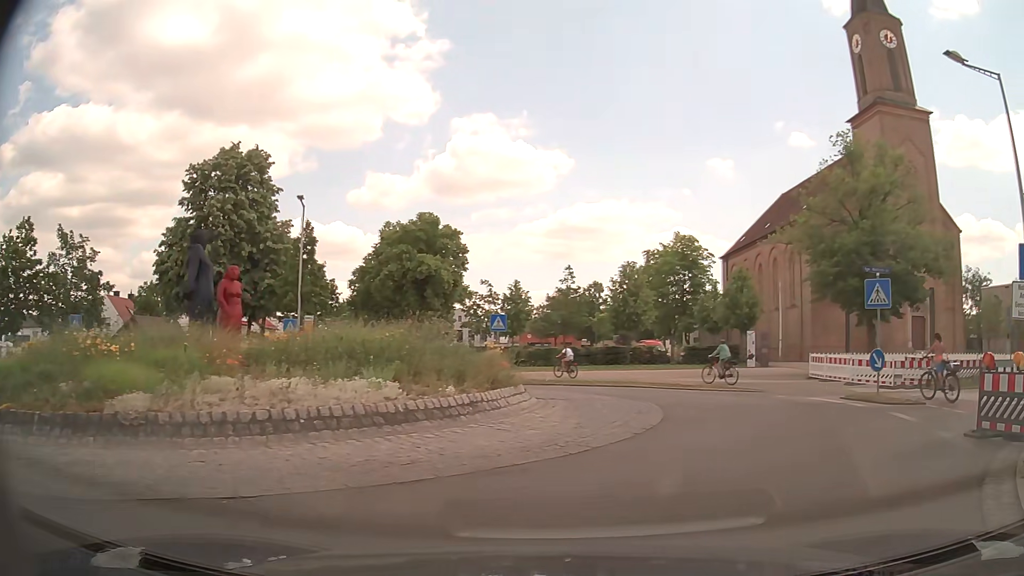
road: tertiary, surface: asphalt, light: Day
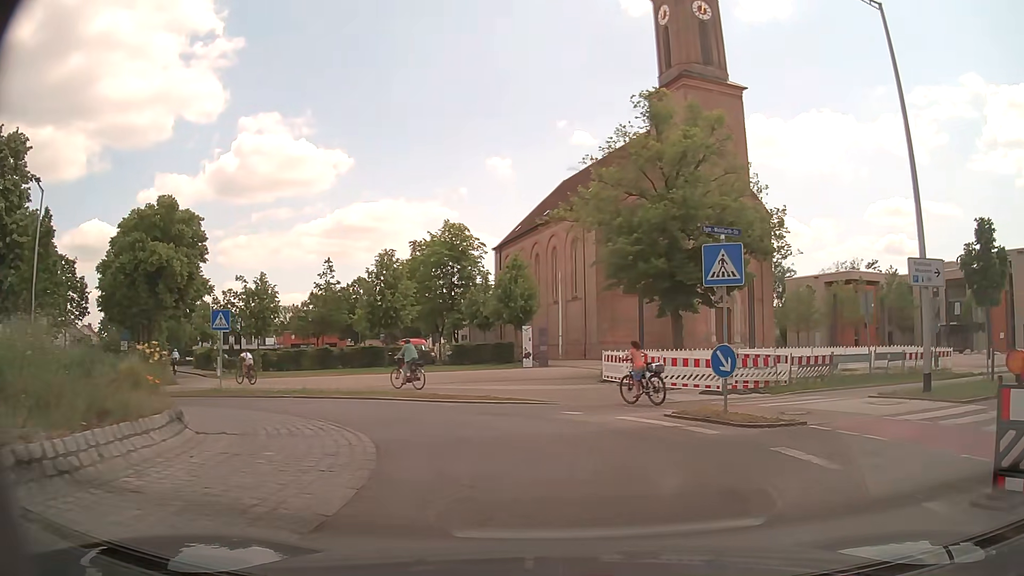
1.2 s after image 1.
(+1.2, +5.9) m; +19°
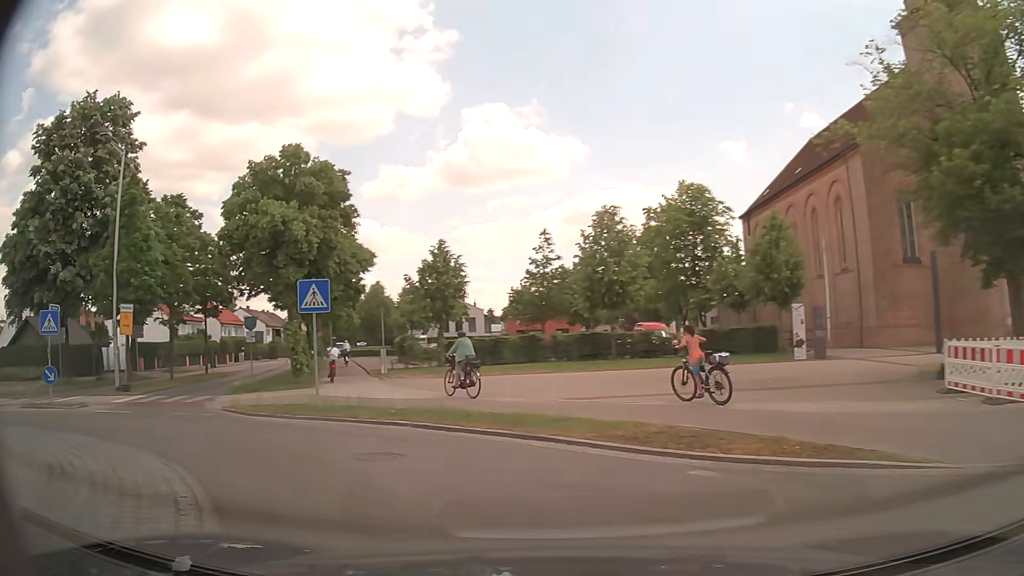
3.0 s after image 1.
(-0.6, +10.1) m; -19°
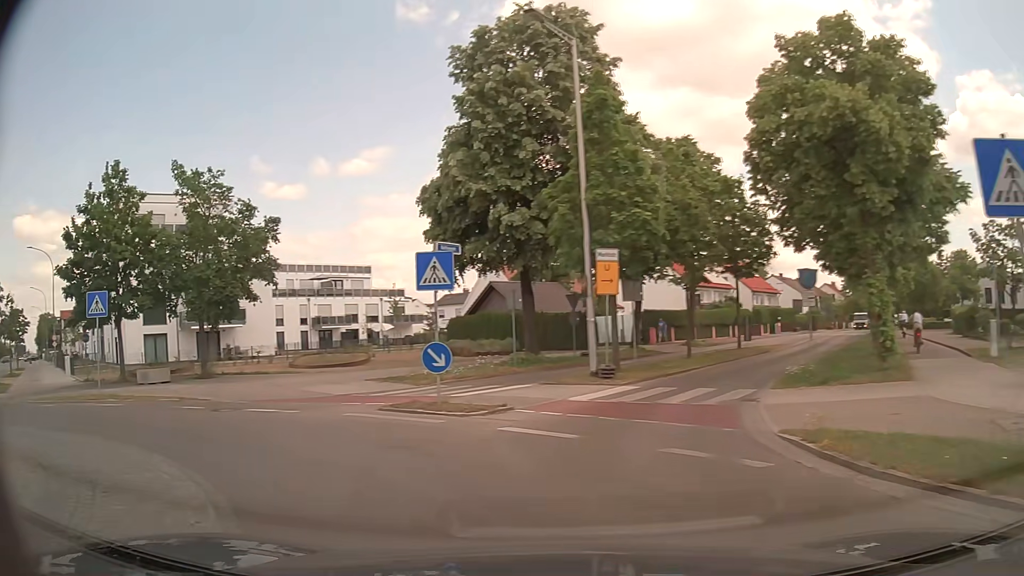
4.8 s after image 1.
(-3.7, +9.1) m; -45°
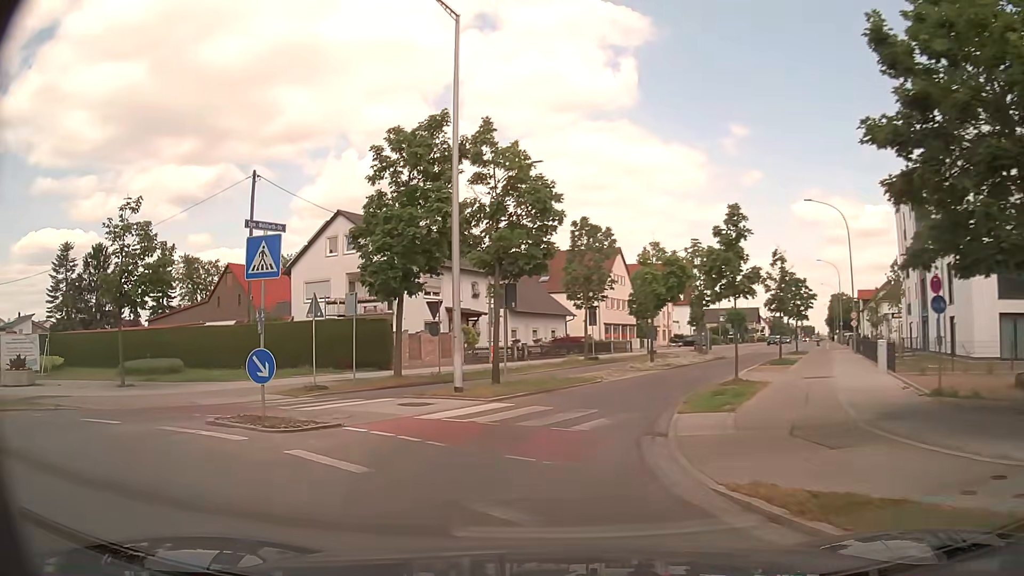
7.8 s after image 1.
(-10.4, +13.2) m; -70°
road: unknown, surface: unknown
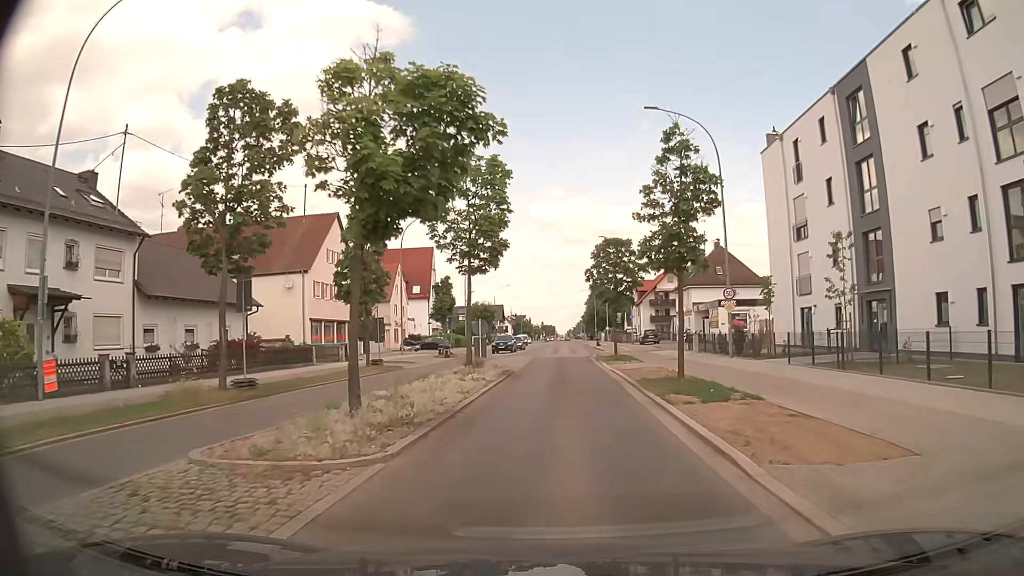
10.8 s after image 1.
(+3.6, +23.2) m; +23°
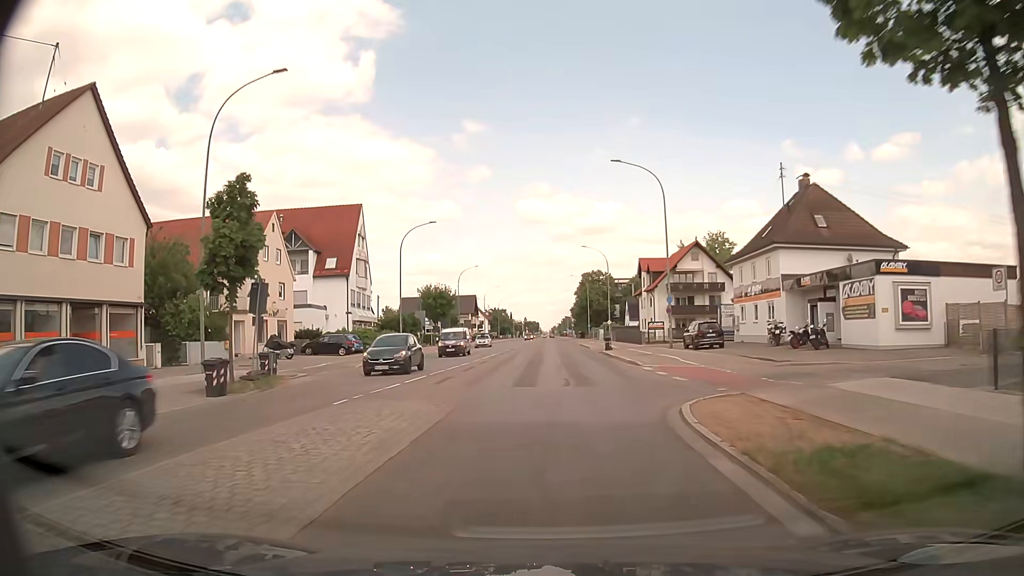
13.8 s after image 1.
(+0.6, +33.3) m; +1°
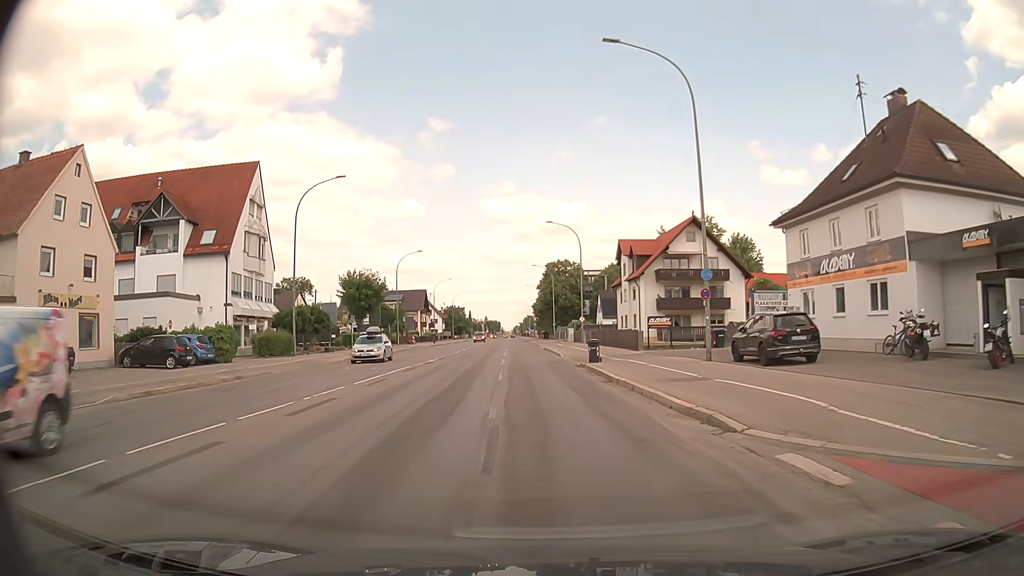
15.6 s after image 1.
(+0.7, +18.7) m; +3°
